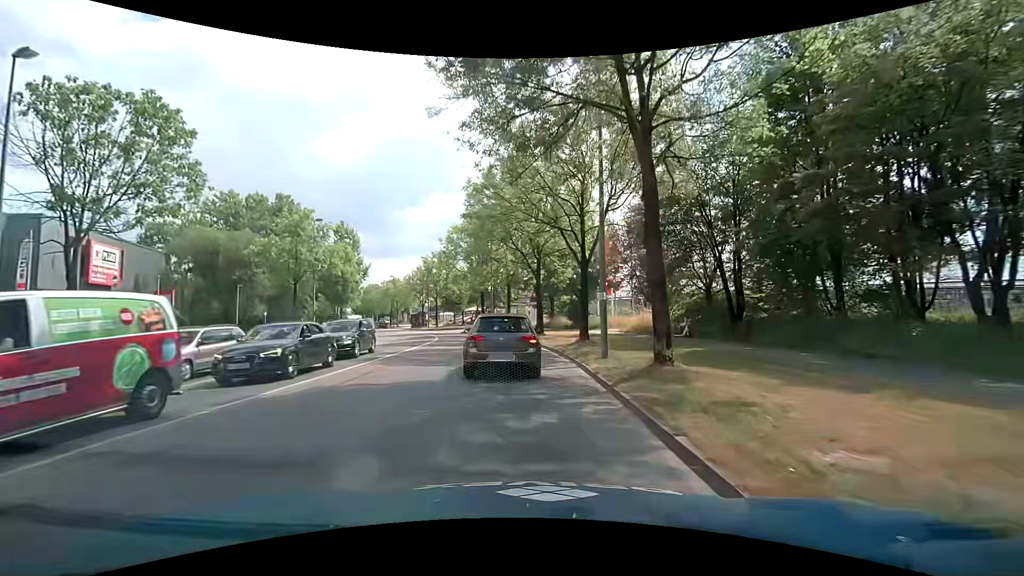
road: secondary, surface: asphalt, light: Day
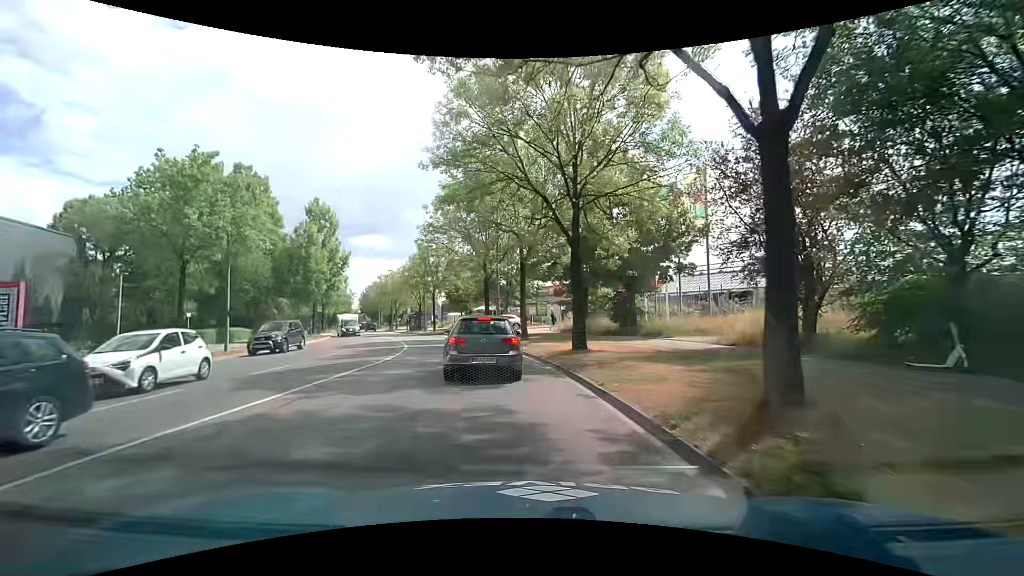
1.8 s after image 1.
(-0.3, +14.9) m; -2°
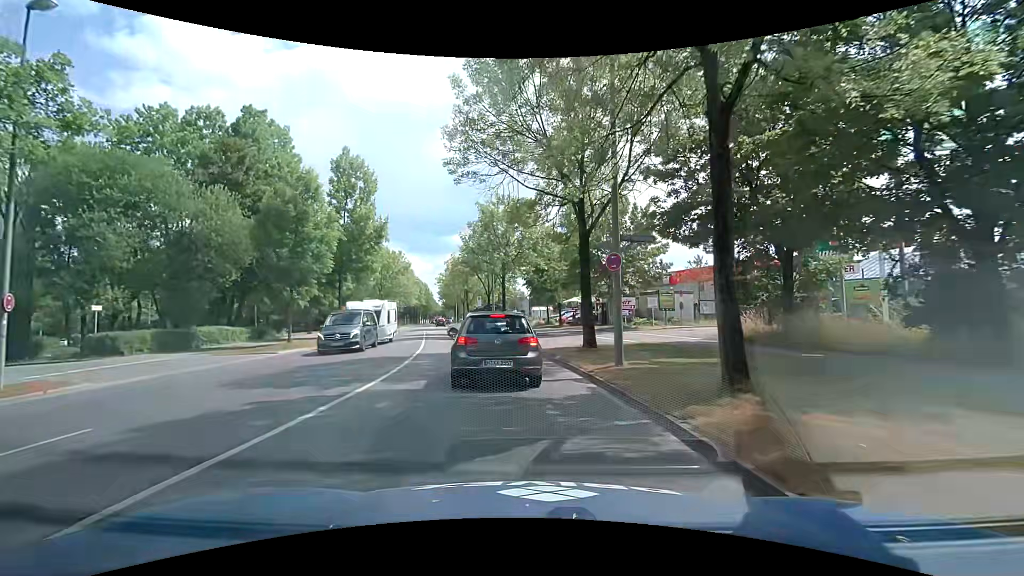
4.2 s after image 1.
(-1.4, +17.7) m; -11°
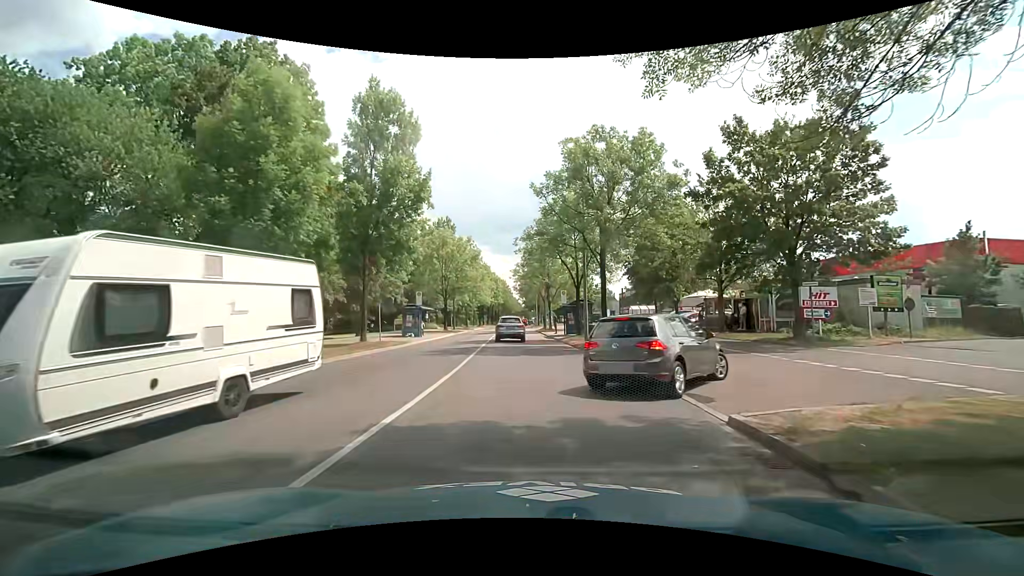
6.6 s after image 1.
(-1.0, +13.1) m; -9°
